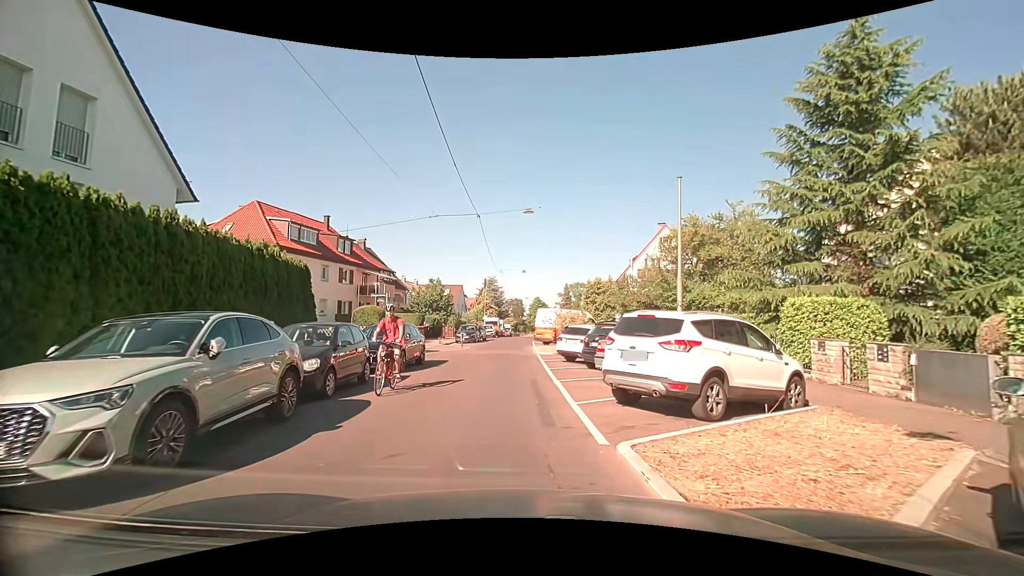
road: residential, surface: asphalt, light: Day
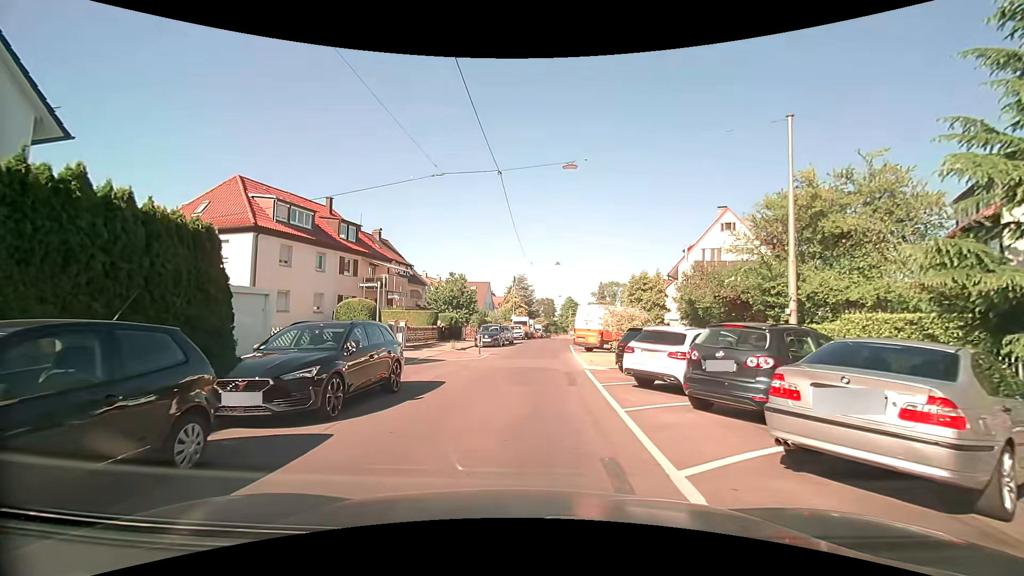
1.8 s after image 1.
(-0.2, +7.4) m; -2°
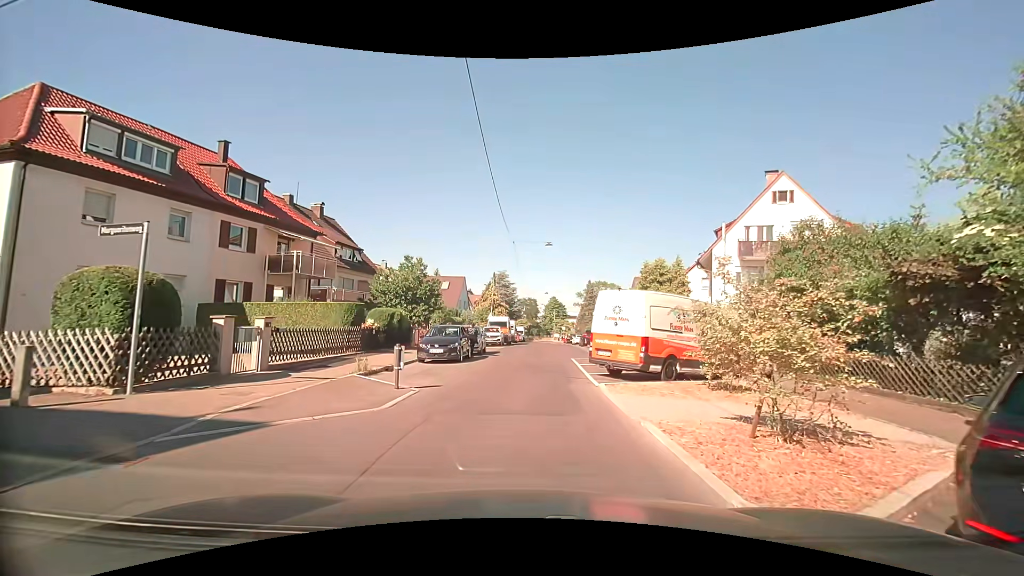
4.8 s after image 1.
(-0.1, +12.4) m; +2°
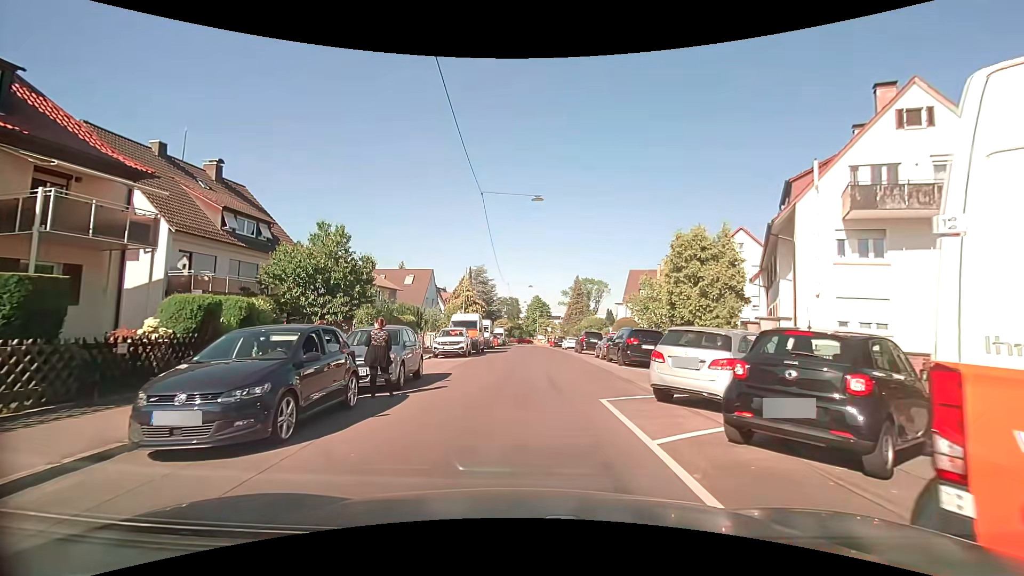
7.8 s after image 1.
(0.0, +12.9) m; +2°
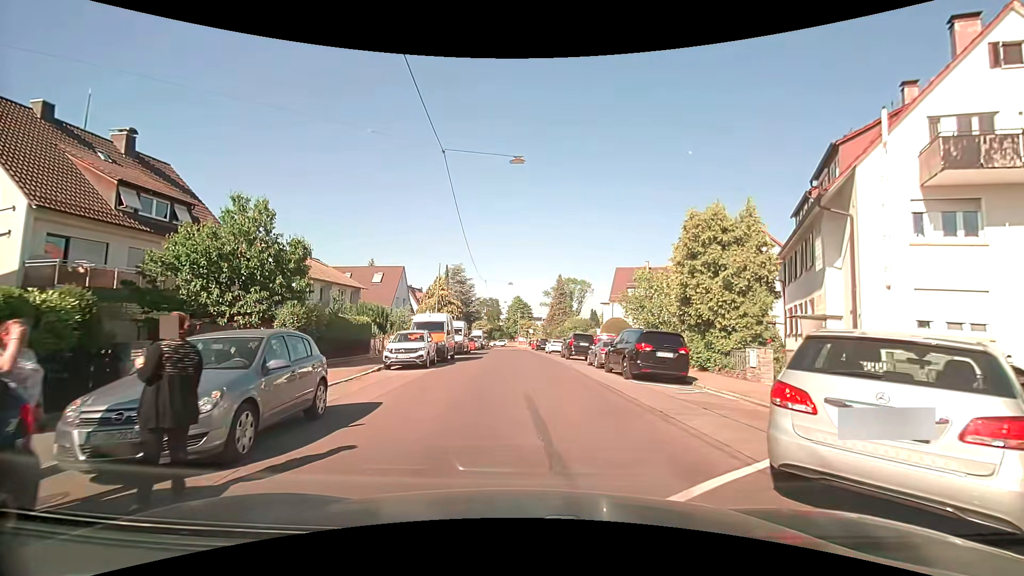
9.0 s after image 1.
(+0.1, +5.5) m; +1°
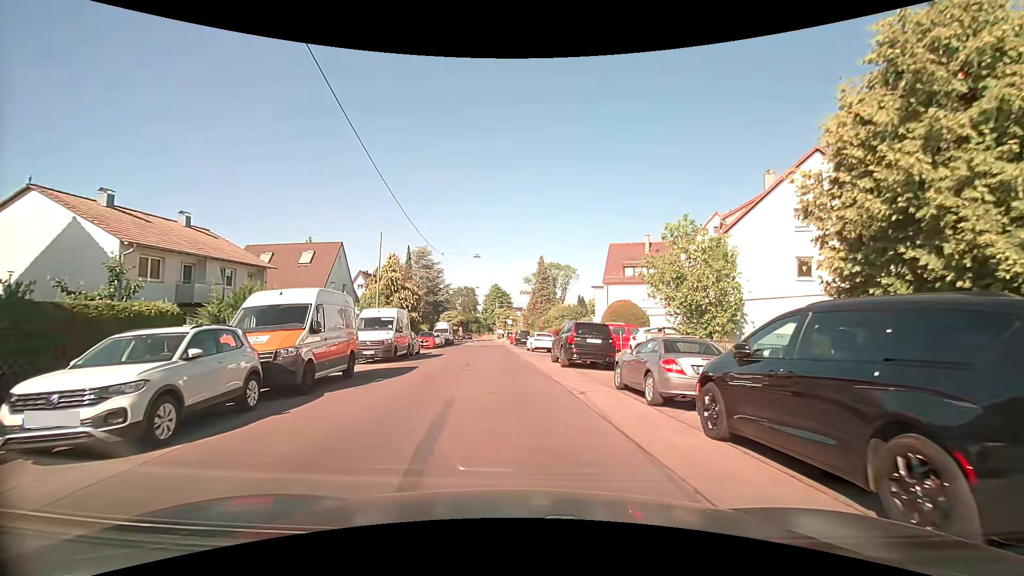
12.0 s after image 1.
(+0.7, +13.6) m; +3°
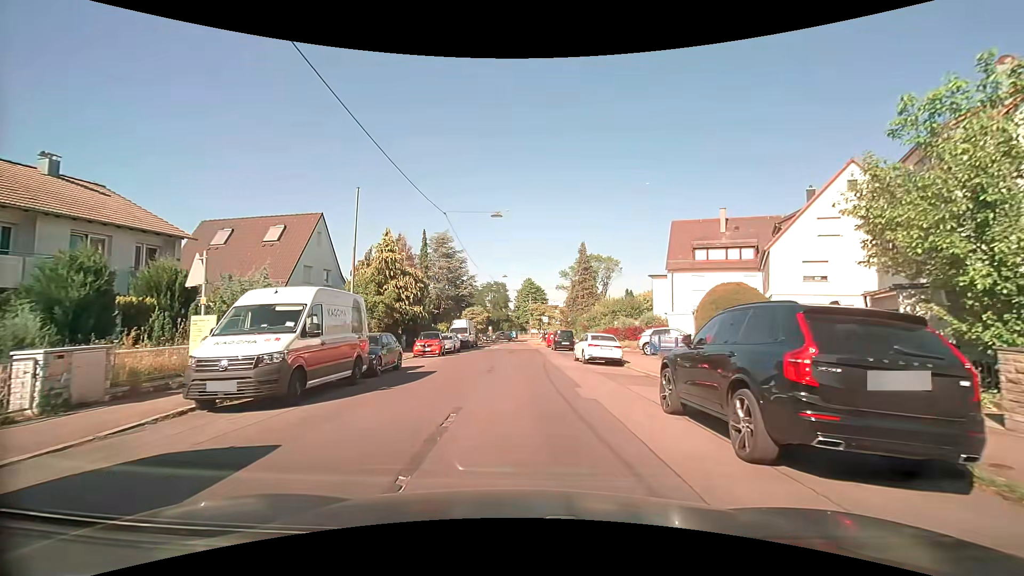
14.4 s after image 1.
(-0.6, +13.0) m; -4°
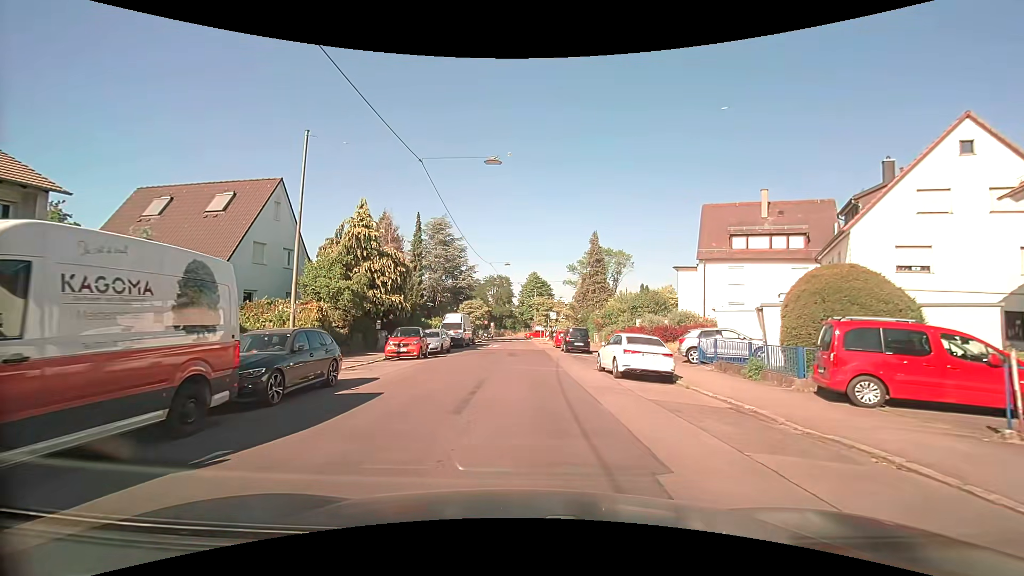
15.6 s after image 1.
(-0.1, +7.1) m; 0°
